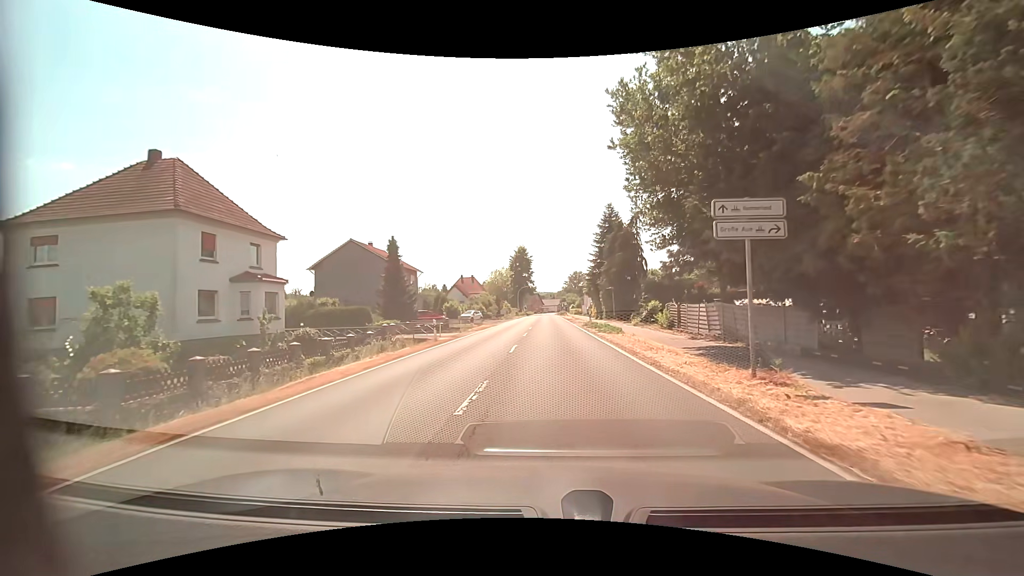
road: primary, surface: asphalt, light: Day
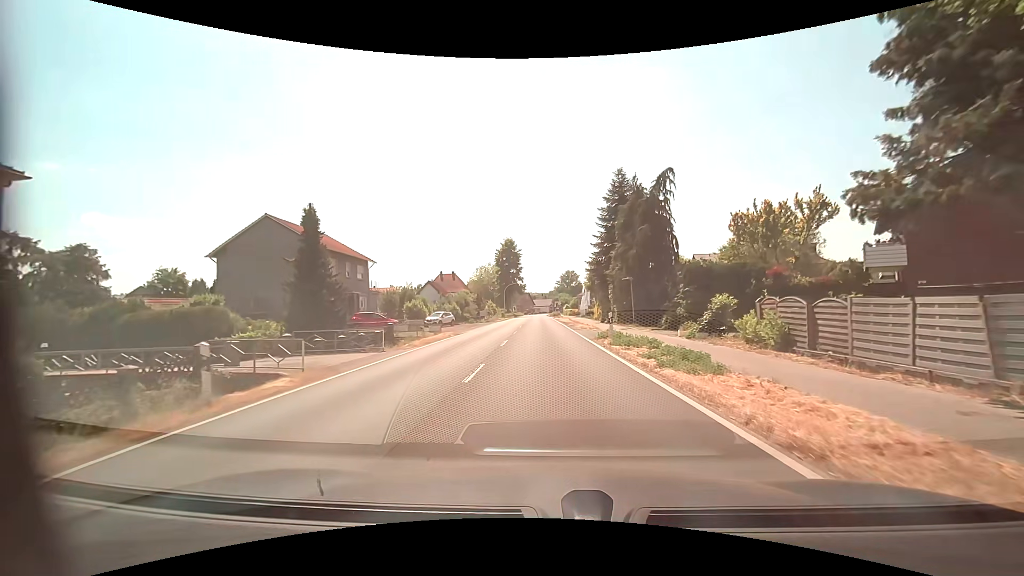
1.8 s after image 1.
(+0.2, +15.8) m; +1°
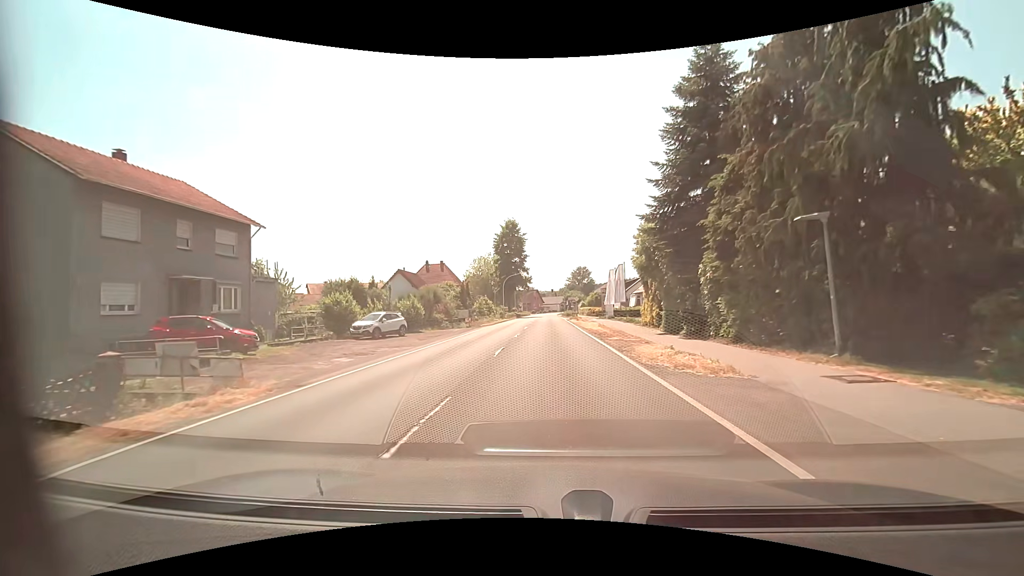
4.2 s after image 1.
(-0.2, +23.0) m; -1°
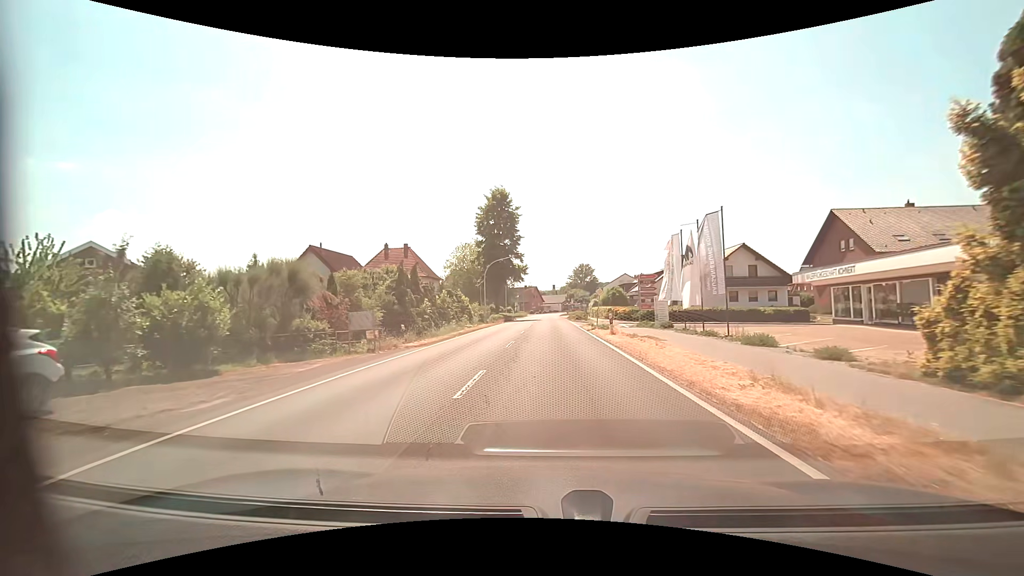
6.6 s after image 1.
(0.0, +24.6) m; 0°
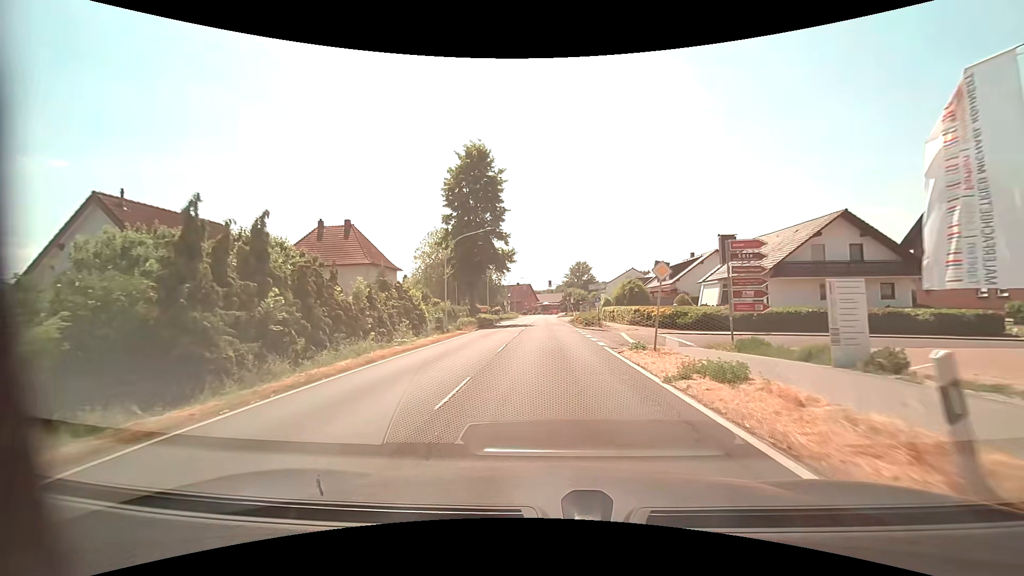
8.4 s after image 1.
(+0.2, +19.1) m; +1°
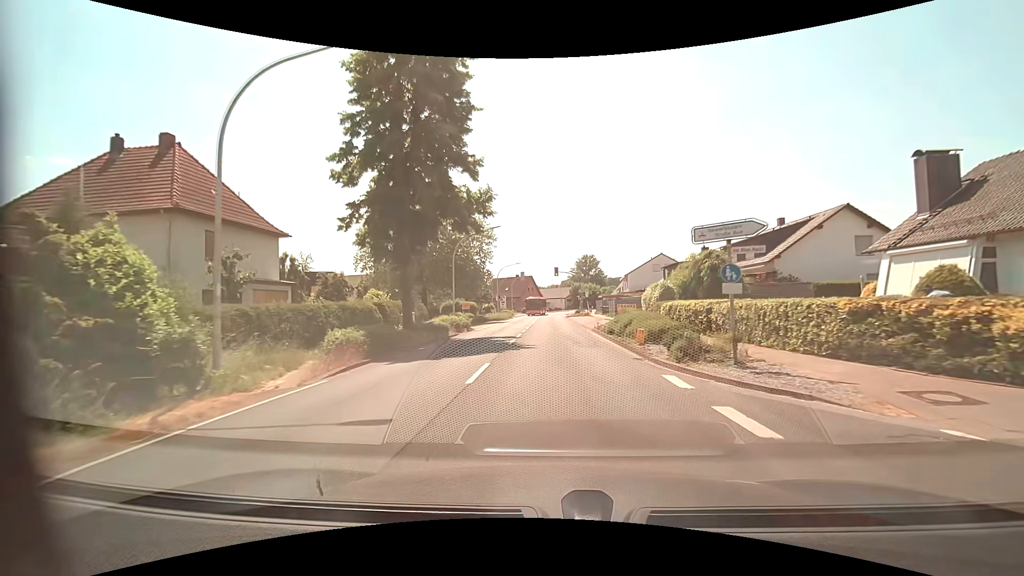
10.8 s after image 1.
(-0.1, +25.2) m; 0°
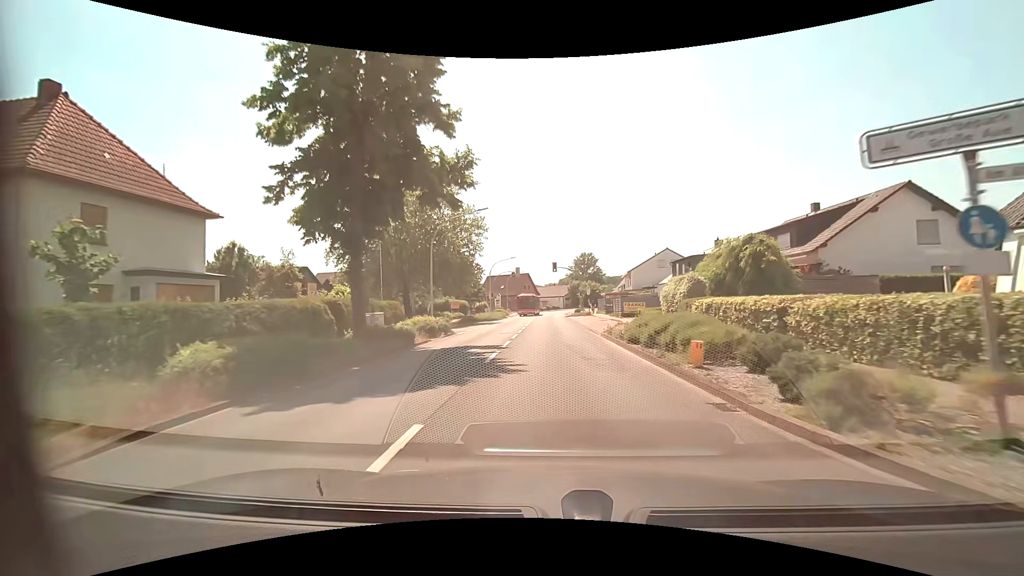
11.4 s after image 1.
(0.0, +6.2) m; 0°
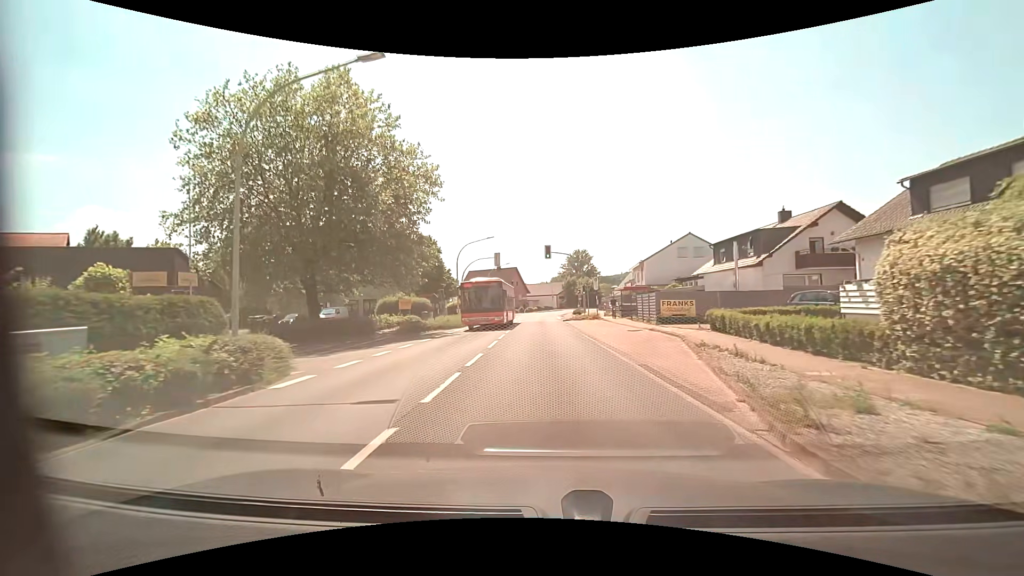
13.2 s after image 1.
(+0.2, +18.4) m; +1°
(0, +10) (0, +20) (0, +30) (0, +40) (0, +50) (0, +60) (+1, +70) (+1, +80) (+3, +90) (+6, +99) m
